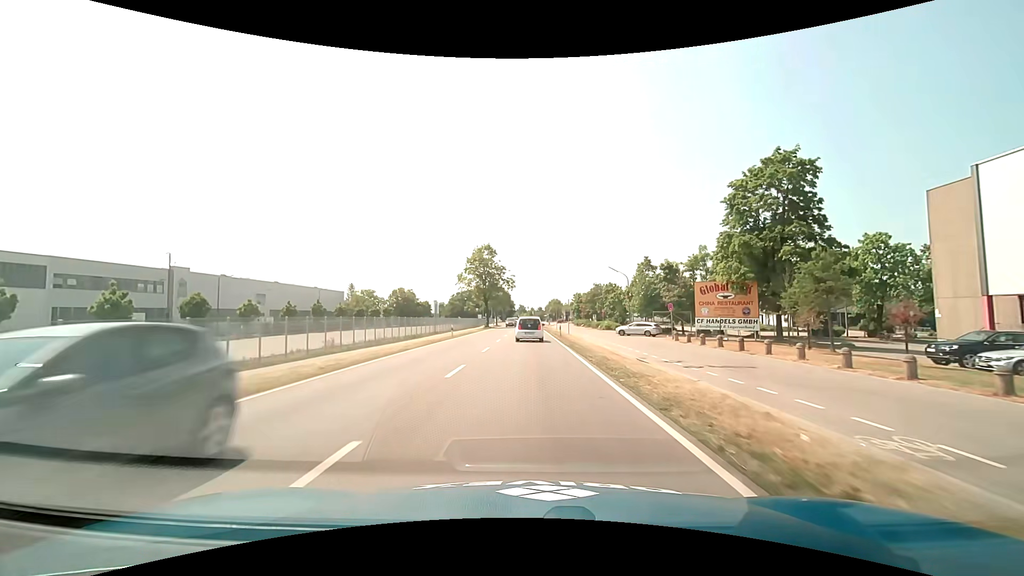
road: primary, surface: asphalt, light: Day
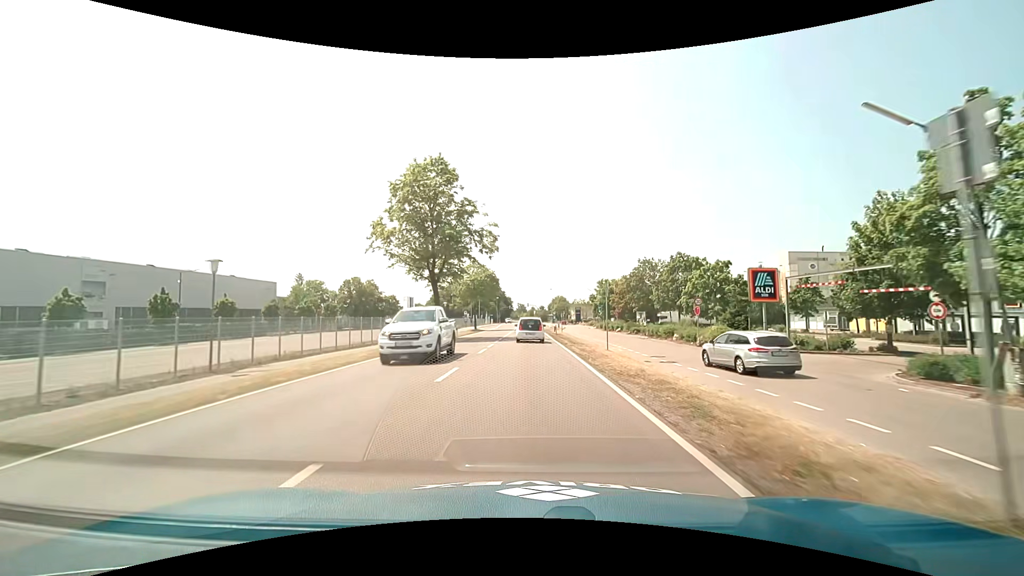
(+0.3, +45.8) m; 0°
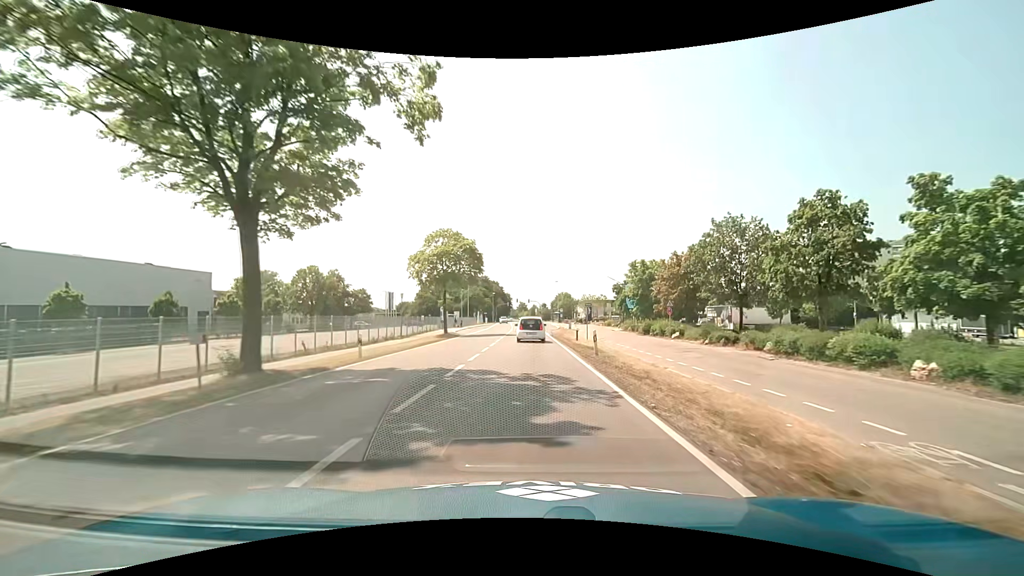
(-0.2, +26.0) m; 0°
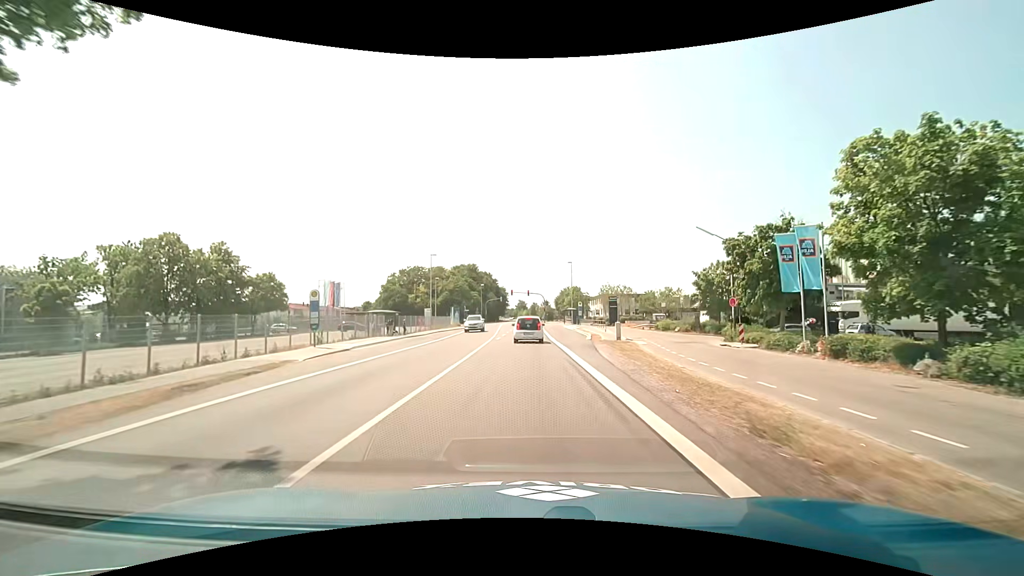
(-0.1, +40.7) m; 0°
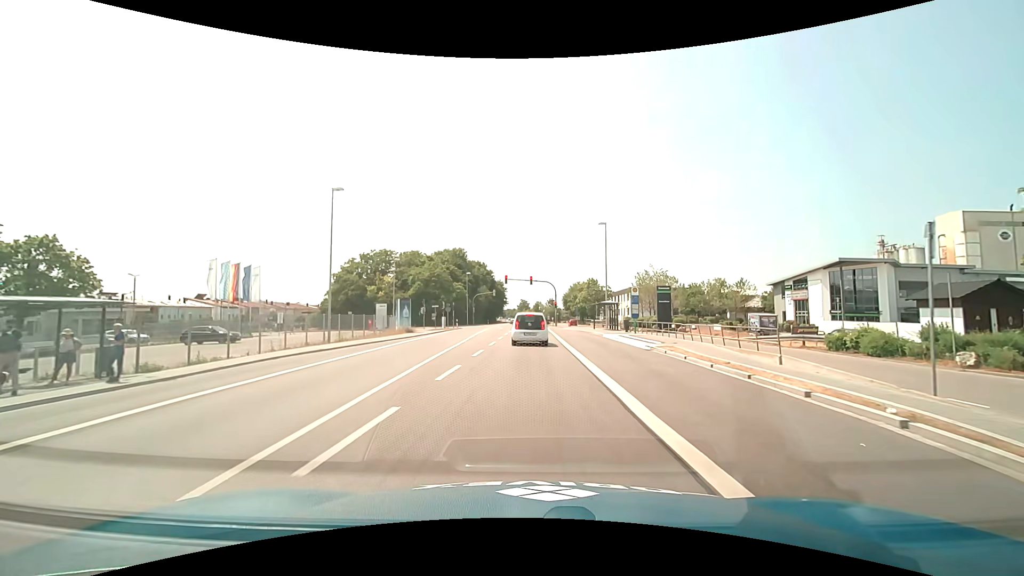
(-0.2, +34.2) m; -1°
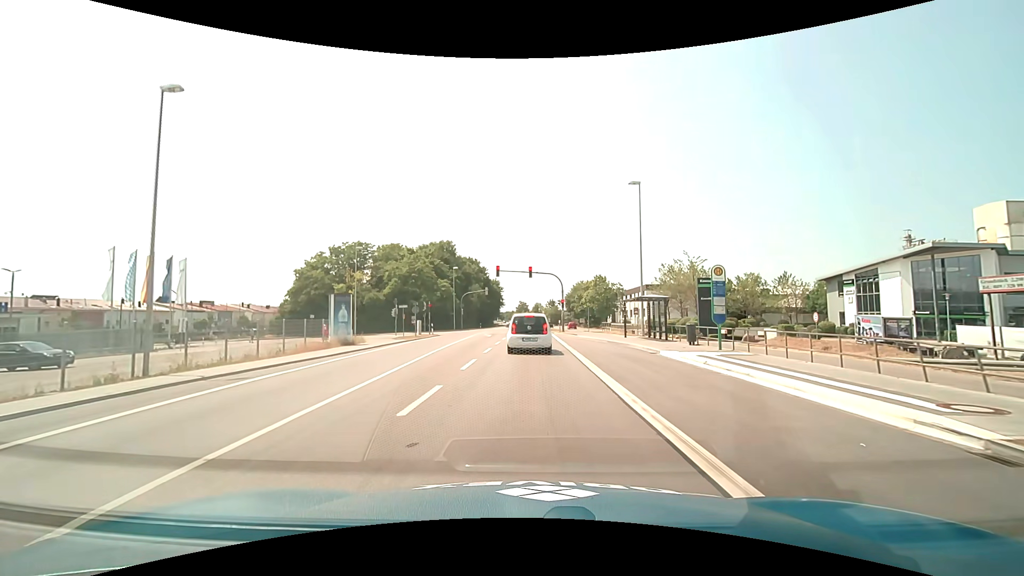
(0.0, +15.1) m; 0°
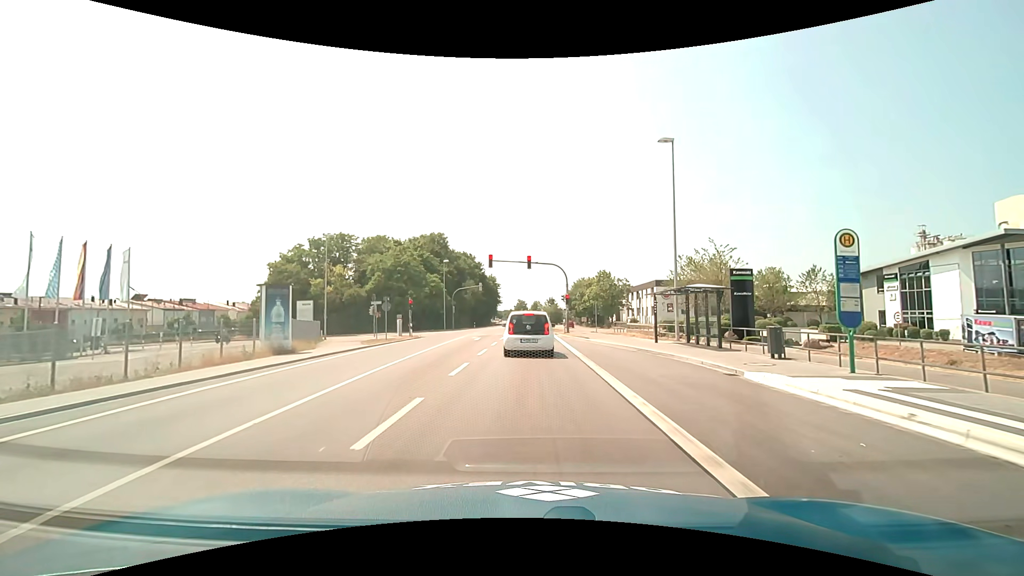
(0.0, +7.7) m; 0°
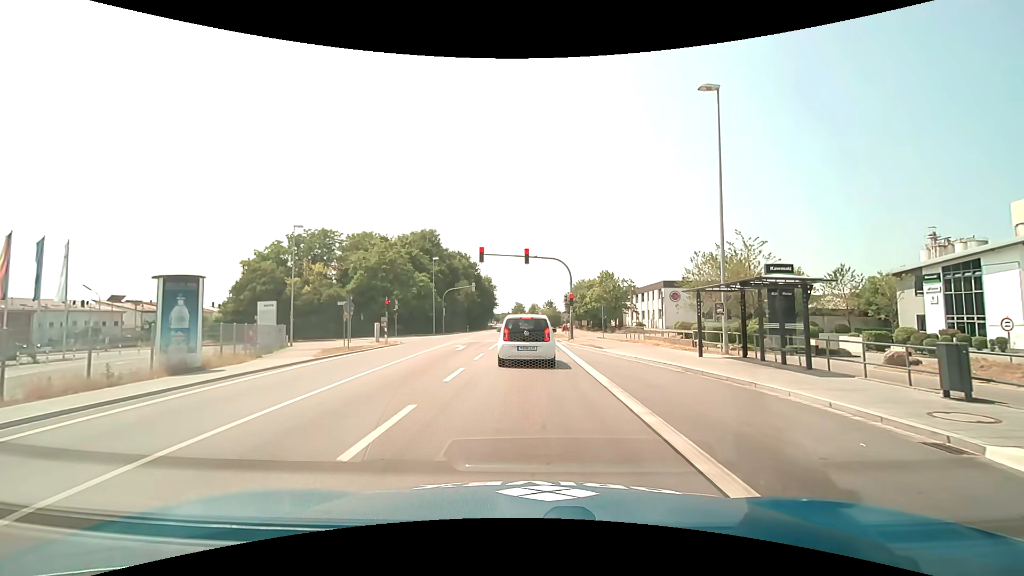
(0.0, +6.2) m; 0°
(0, +10) (0, +20) (0, +30) (0, +40) (0, +50) (0, +60) (-1, +70) (-1, +80) (-1, +90) (-1, +100) m
